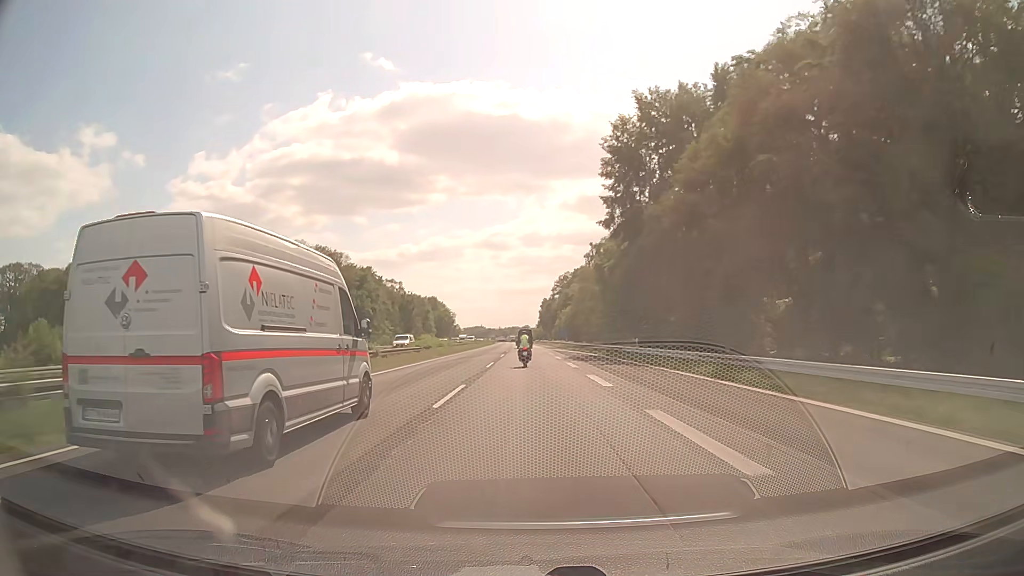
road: motorway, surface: asphalt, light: Day
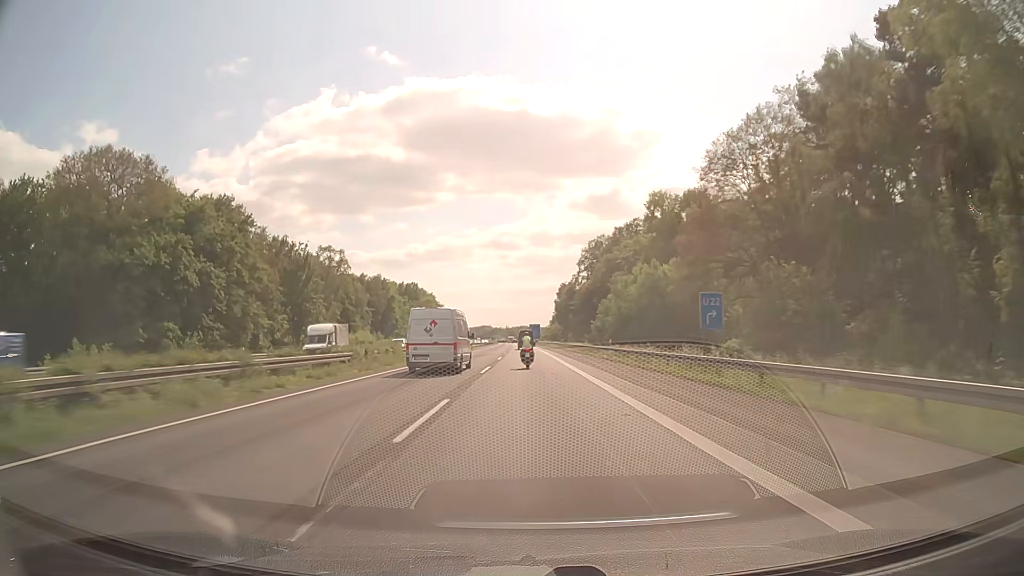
(-0.9, +94.2) m; -1°
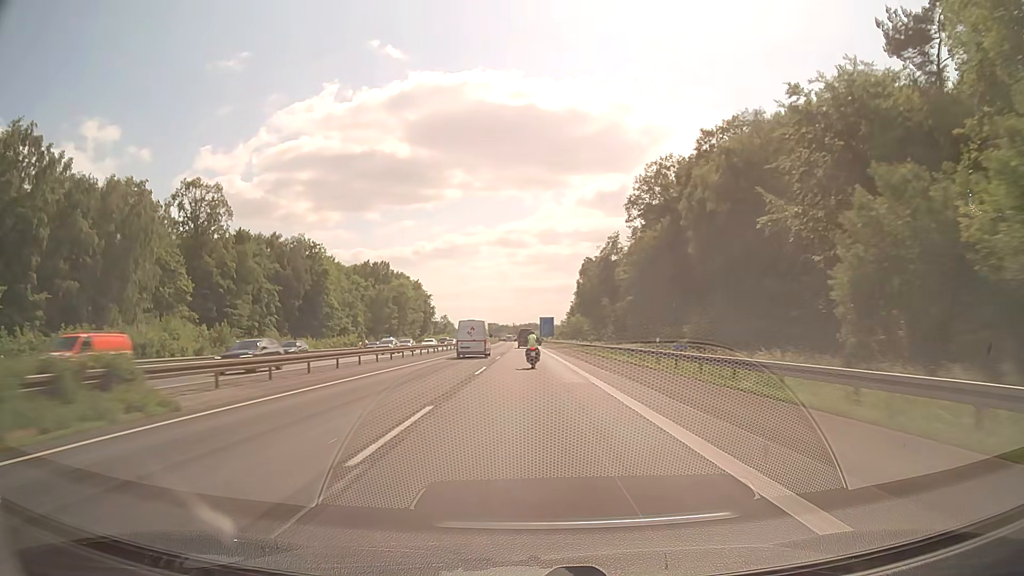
(-0.7, +73.7) m; -1°
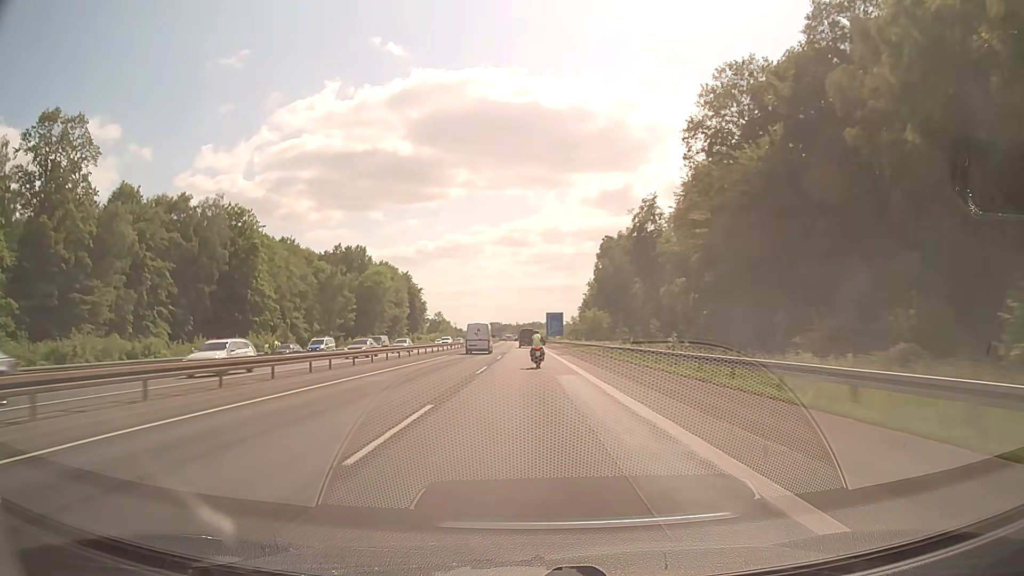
(-0.1, +35.8) m; 0°
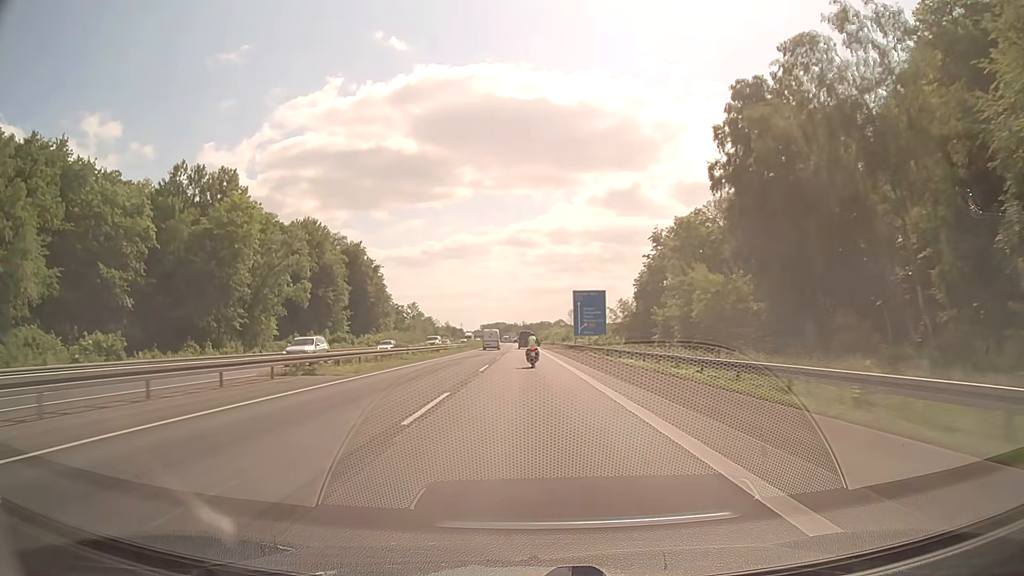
(-0.3, +86.4) m; -1°
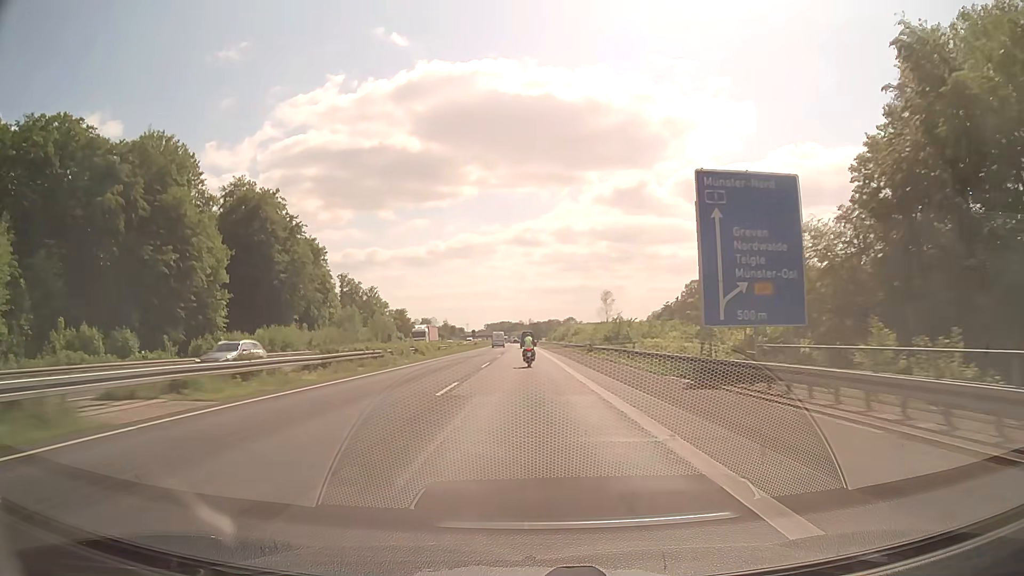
(-0.1, +67.9) m; 0°
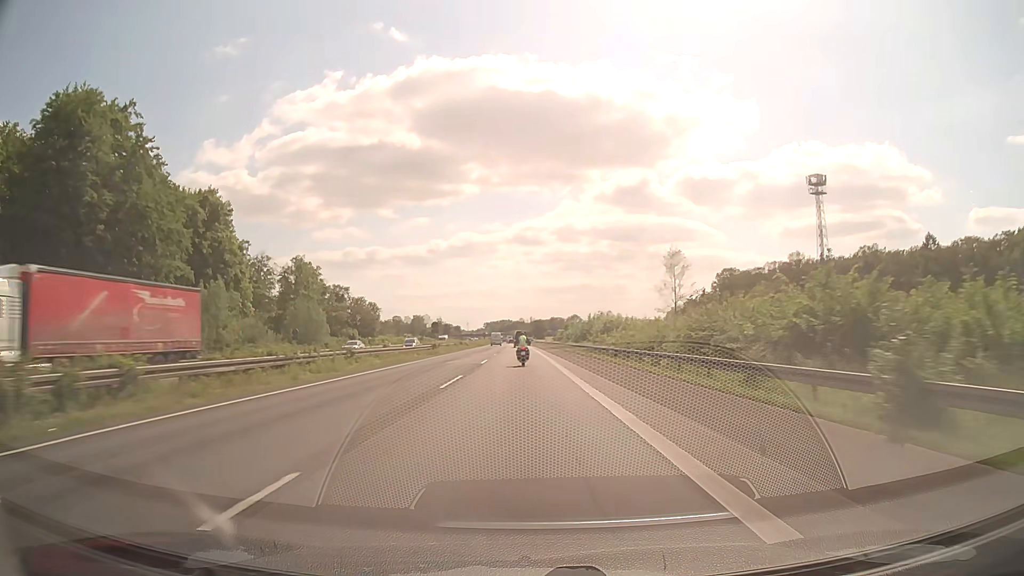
(-0.1, +50.4) m; 0°
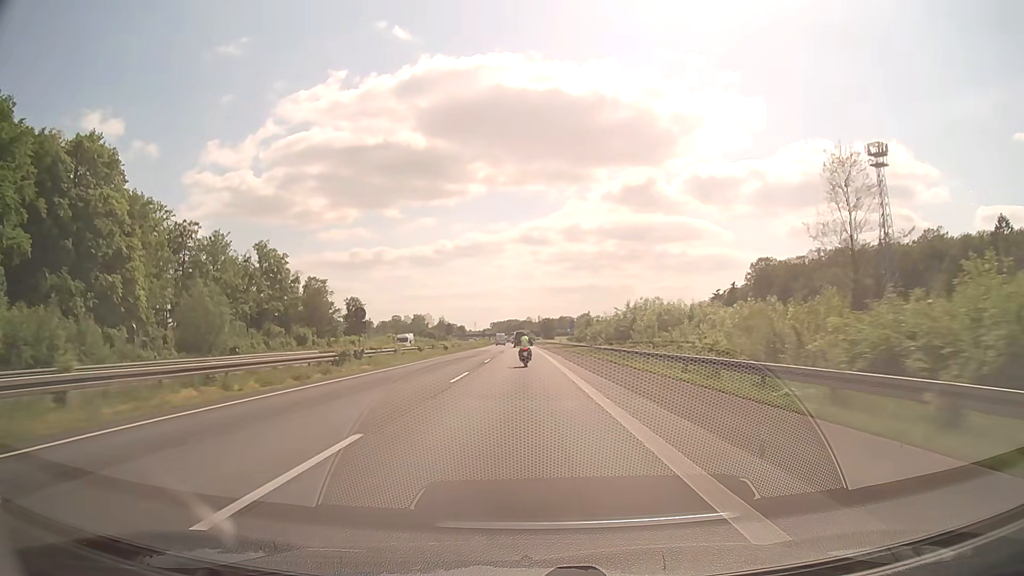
(-0.1, +33.2) m; -1°
(0, +10) (0, +20) (0, +30) (0, +40) (0, +50) (0, +60) (0, +70) (-1, +80) (-1, +90) (-1, +100) m
